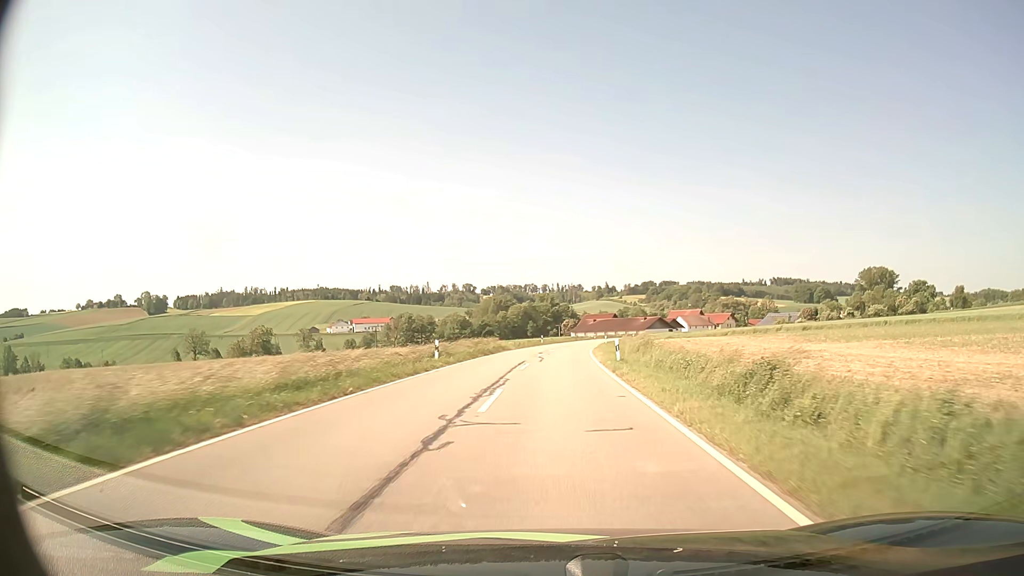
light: Day
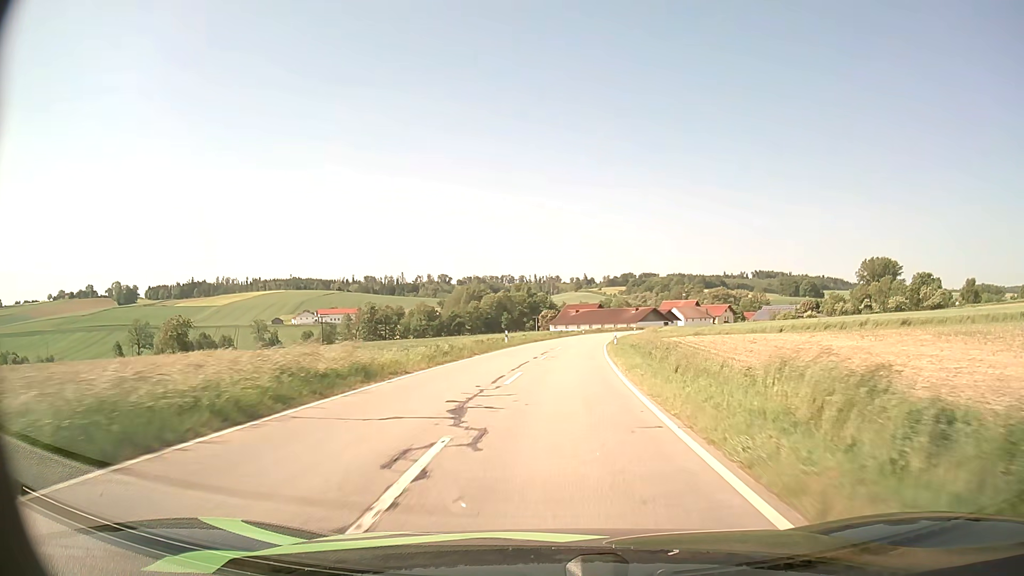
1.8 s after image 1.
(+0.5, +31.3) m; +2°
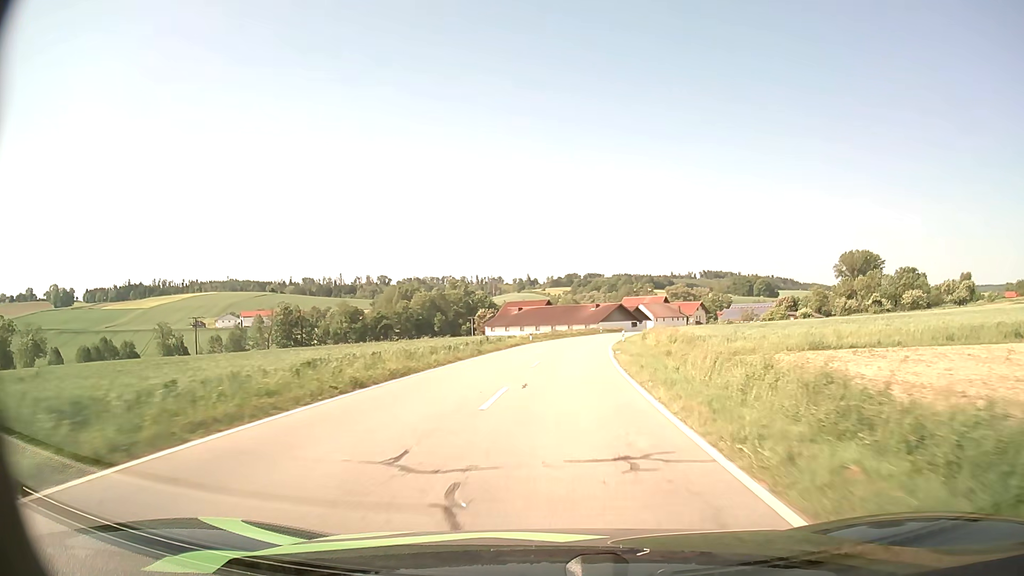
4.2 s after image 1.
(+1.7, +41.9) m; +5°
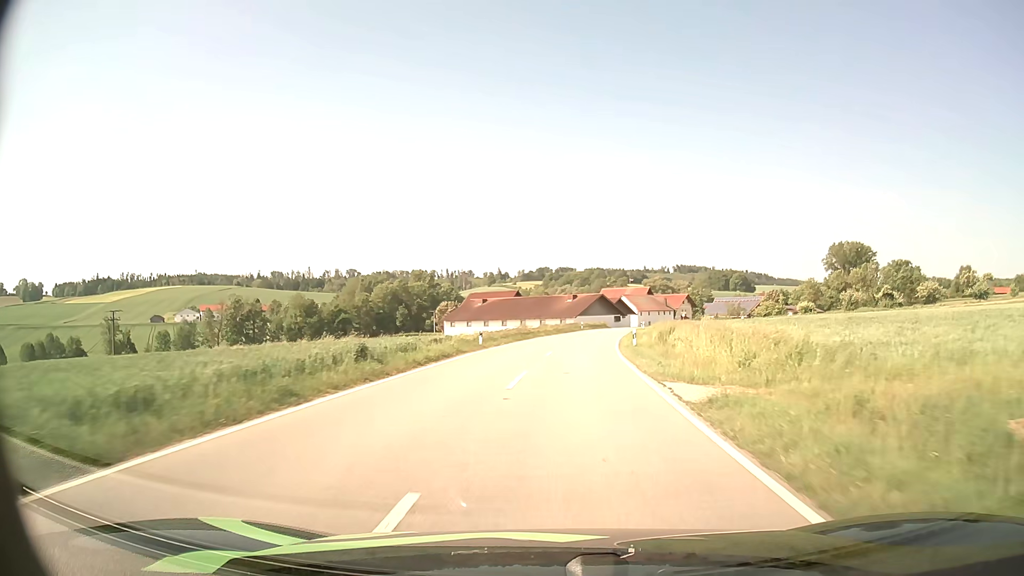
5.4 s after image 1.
(+0.4, +21.1) m; +3°
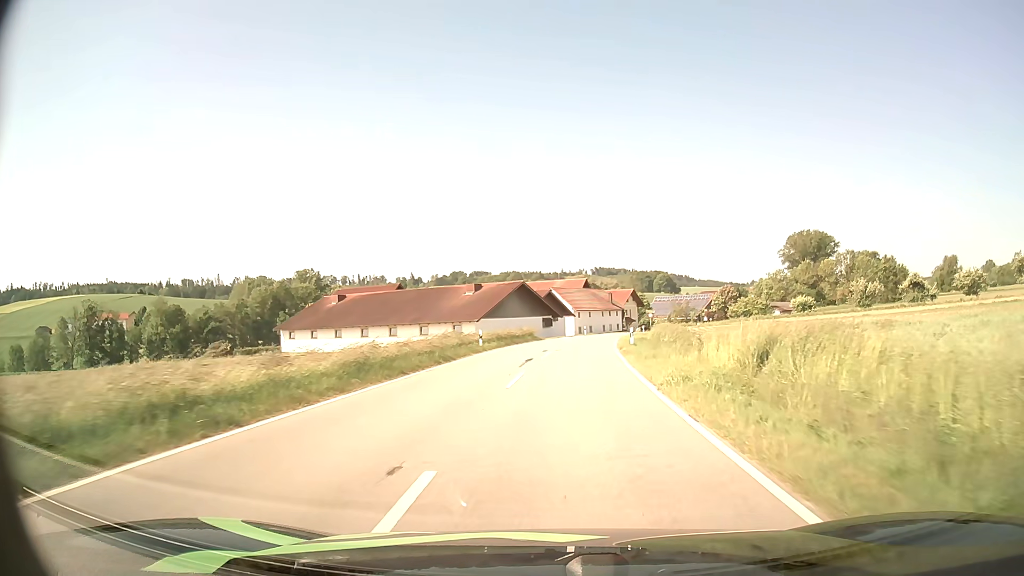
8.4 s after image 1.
(+3.0, +46.9) m; +7°
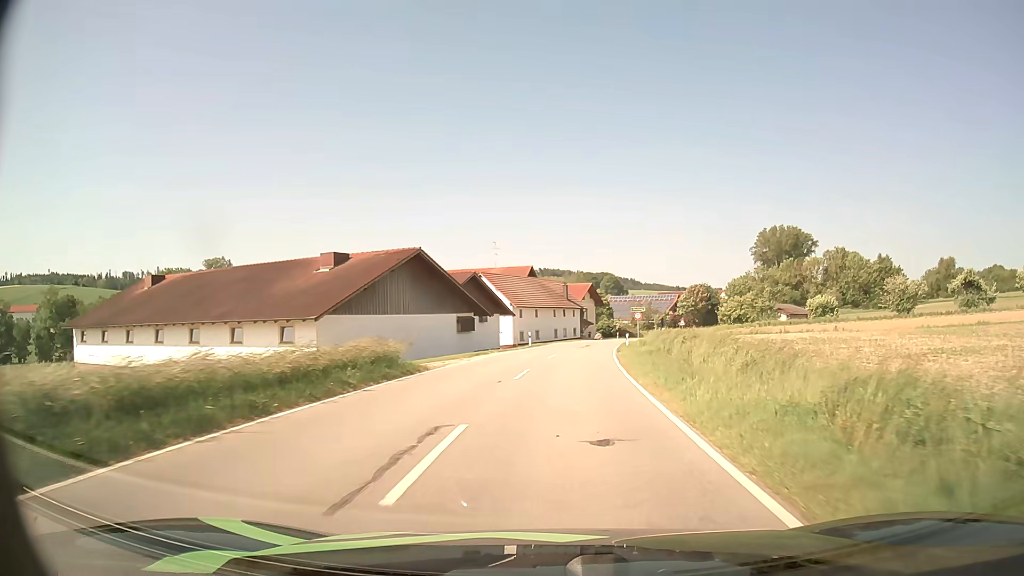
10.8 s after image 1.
(+1.5, +32.7) m; +5°
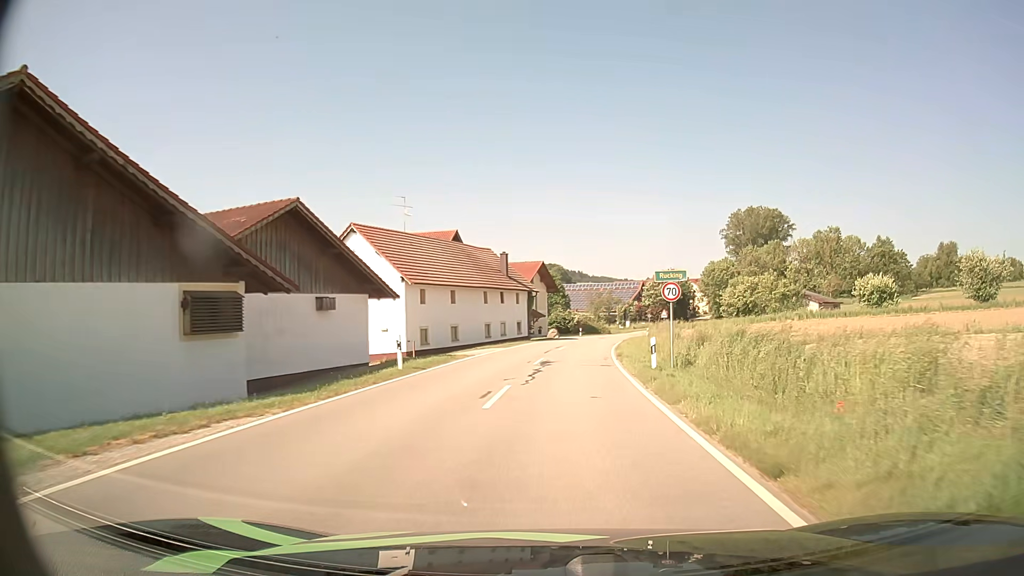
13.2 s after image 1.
(+1.3, +30.3) m; +5°
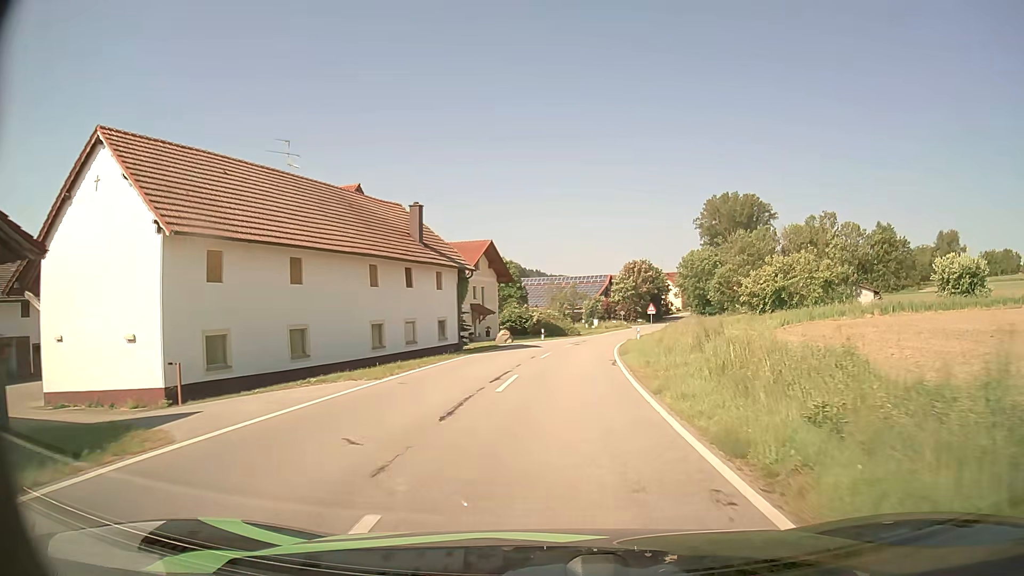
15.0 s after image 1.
(+0.6, +21.6) m; +3°
(0, +10) (0, +20) (+1, +30) (+2, +40) (+4, +50) (+6, +60) (+8, +69) (+10, +79) (+12, +89) (+14, +99) m
